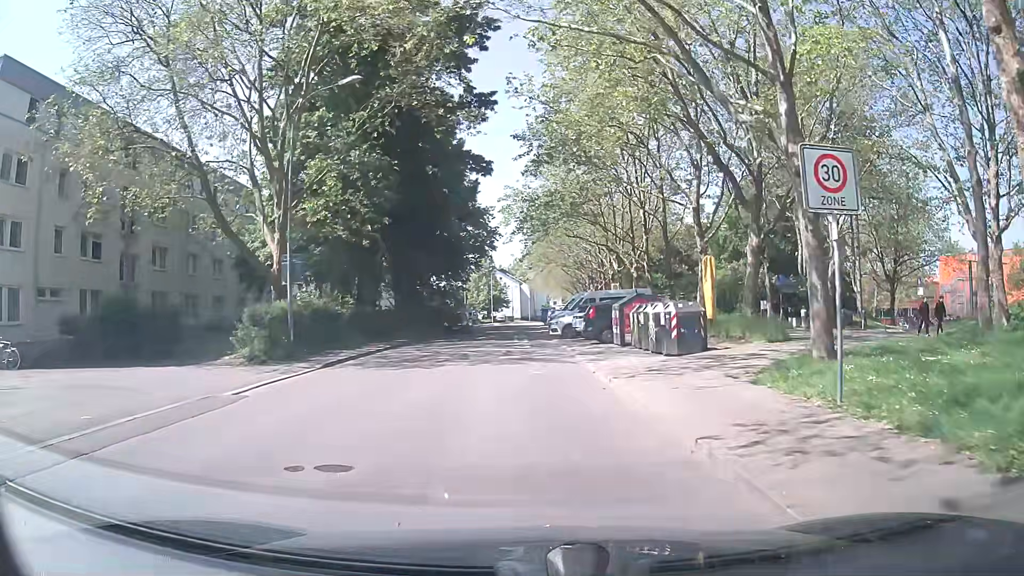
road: residential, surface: asphalt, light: Day
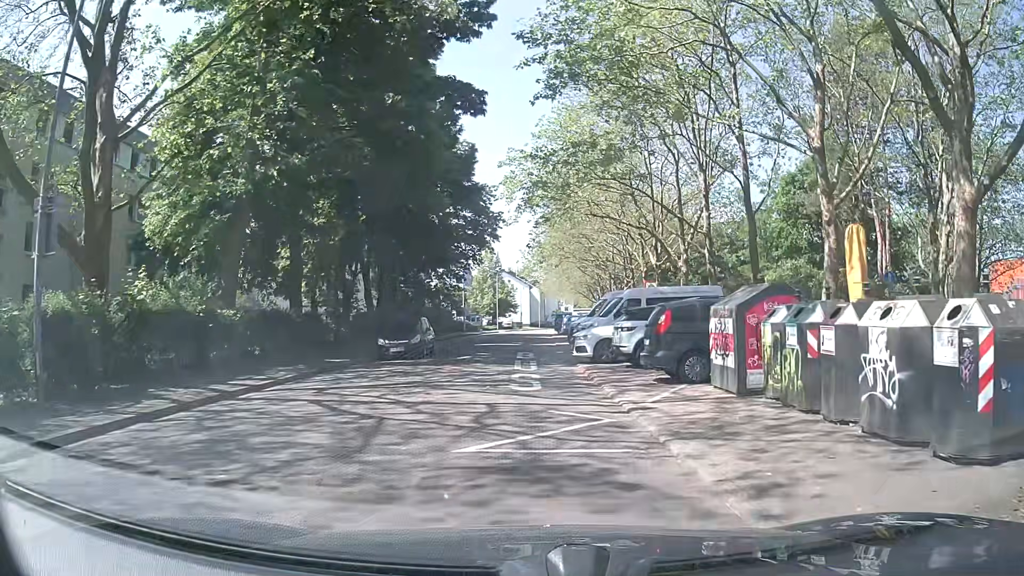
(-0.1, +12.6) m; 0°
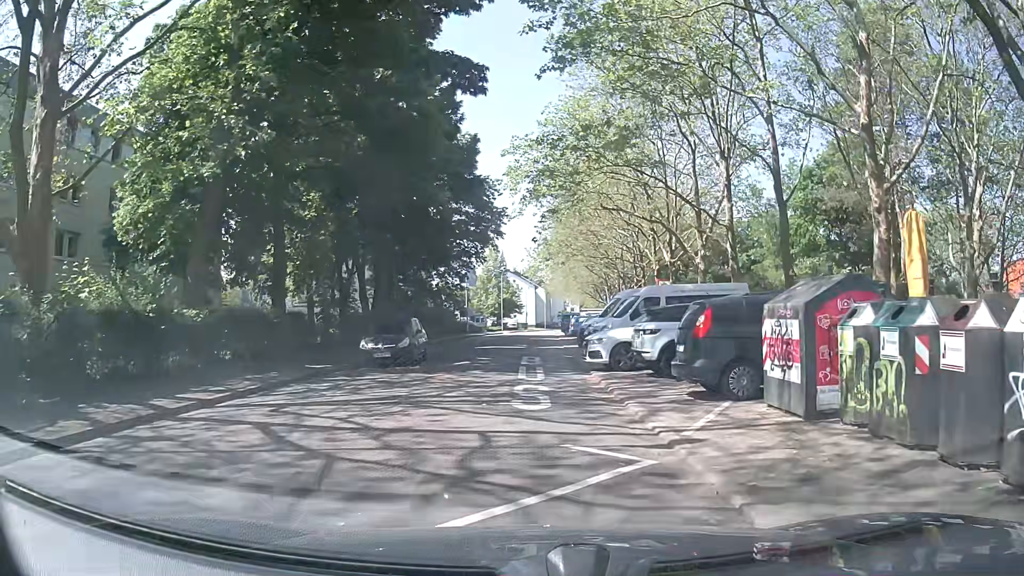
(0.0, +2.6) m; +1°
